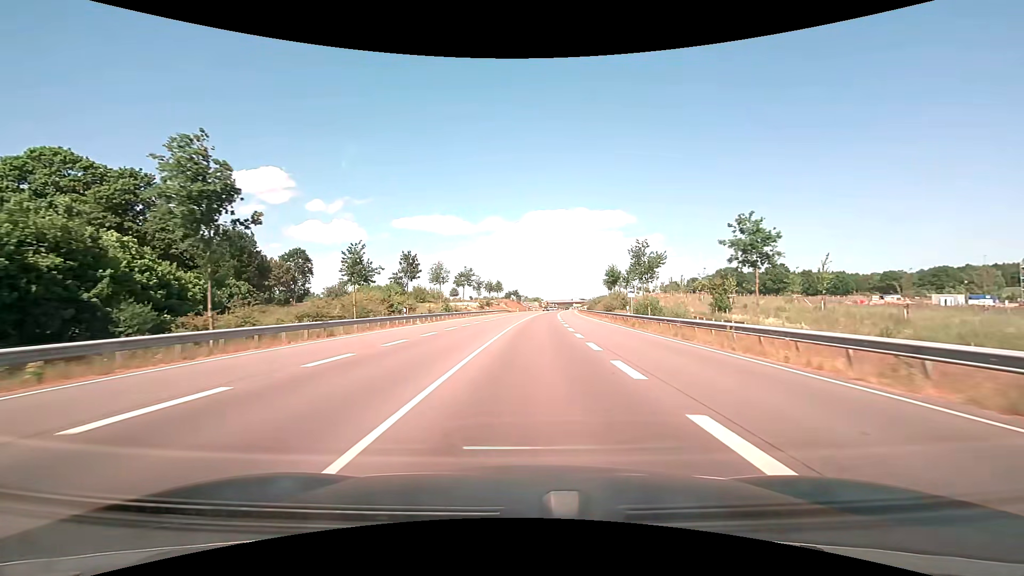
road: primary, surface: asphalt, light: Day
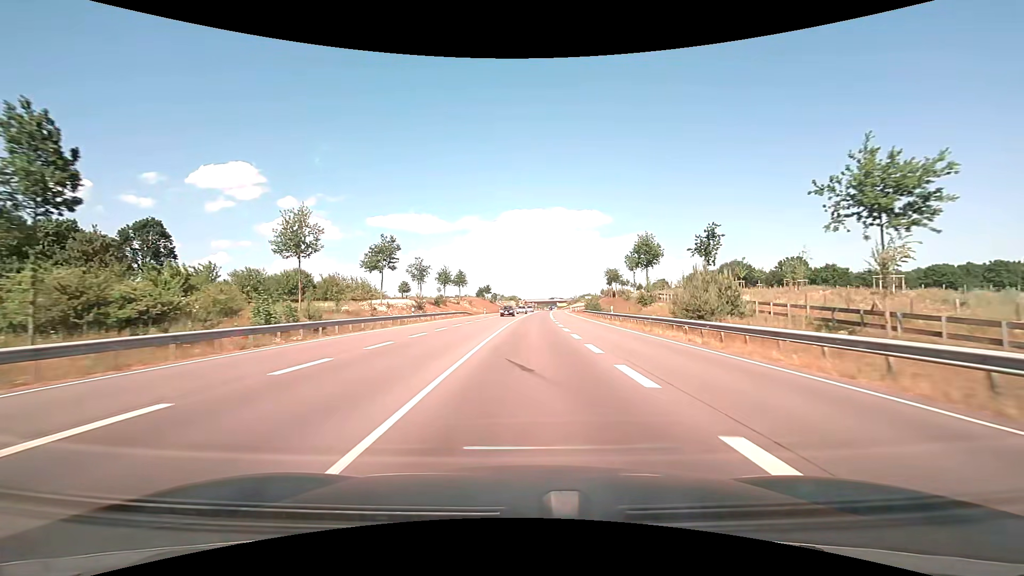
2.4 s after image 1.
(+1.0, +43.7) m; +2°
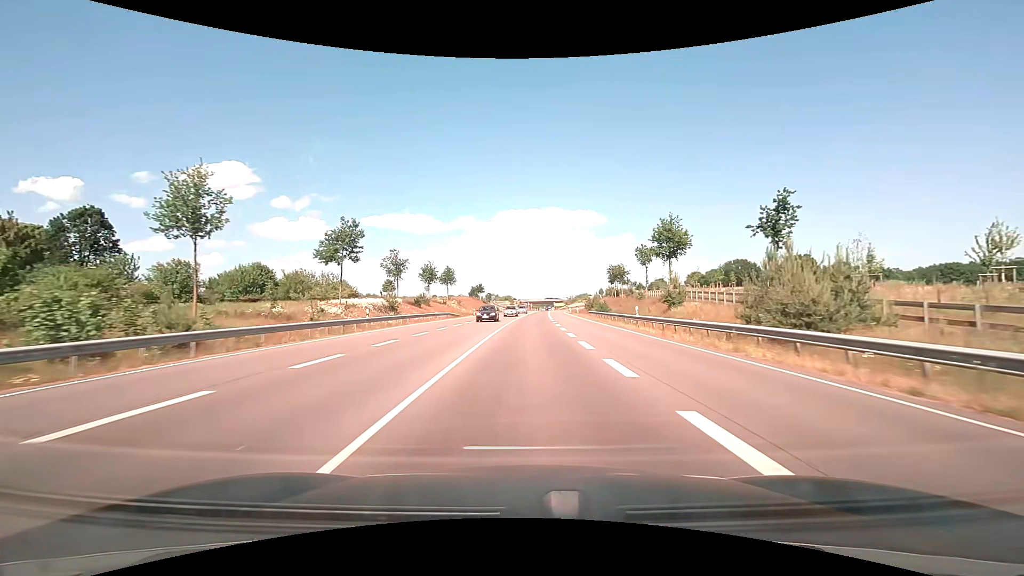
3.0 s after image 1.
(+0.1, +11.0) m; +1°
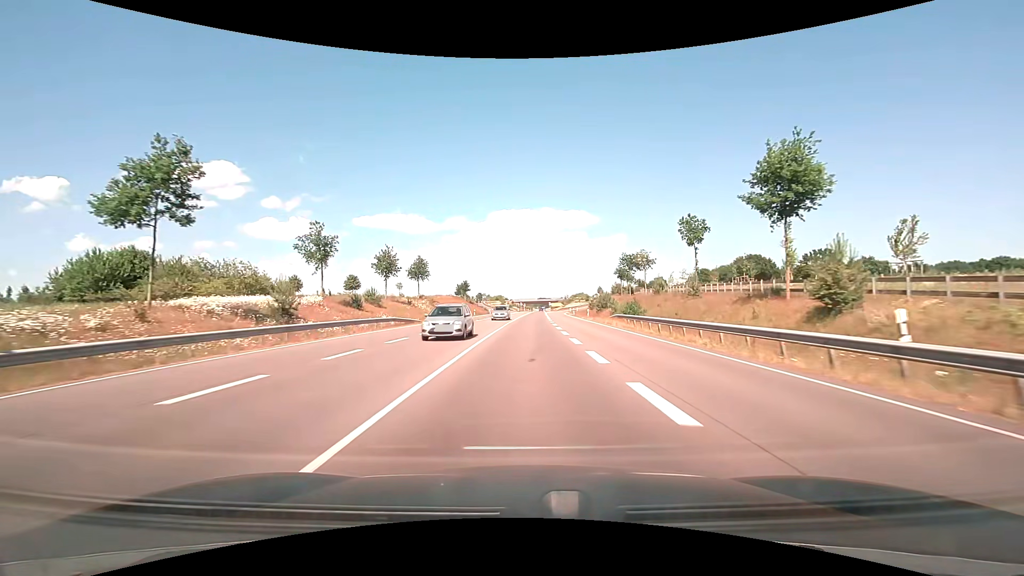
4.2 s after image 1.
(+0.2, +22.0) m; +1°
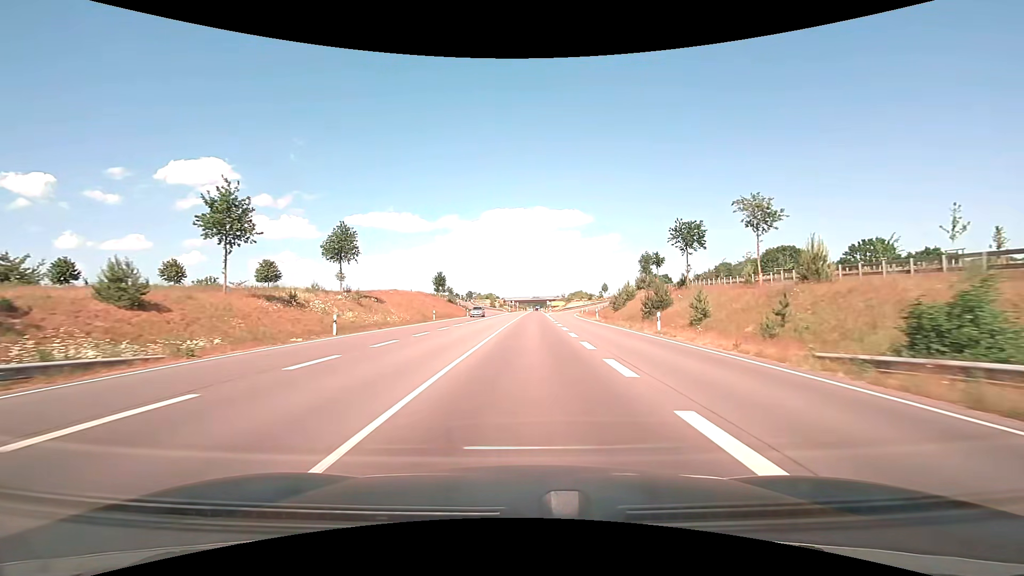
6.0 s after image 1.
(+0.1, +32.7) m; +1°
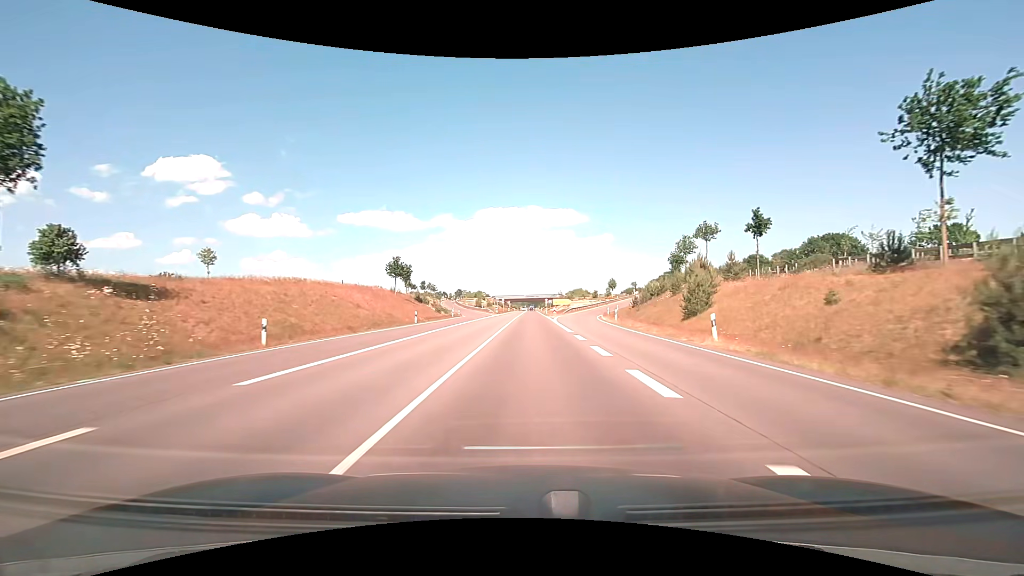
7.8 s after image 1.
(+0.2, +32.4) m; +1°
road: trunk
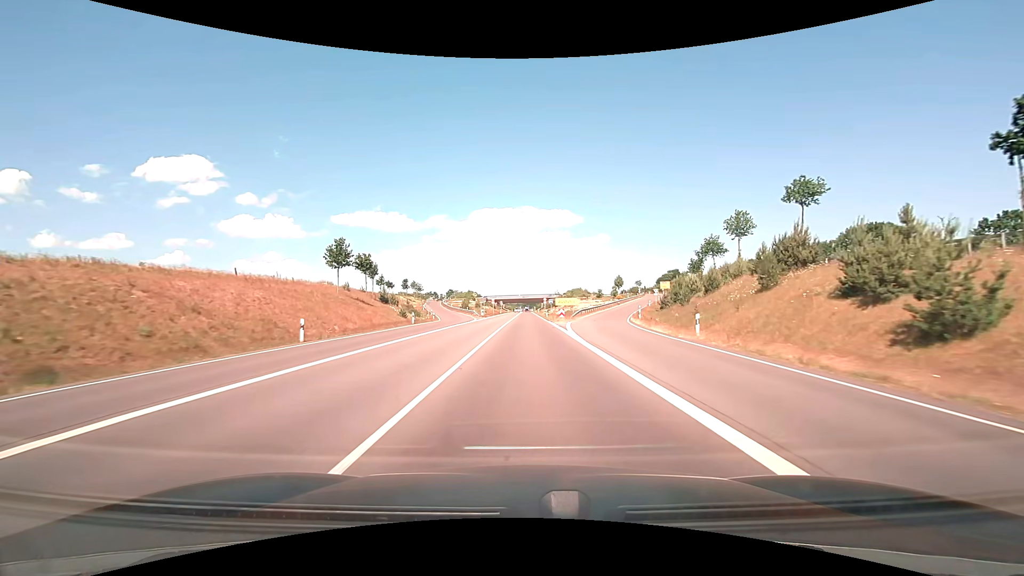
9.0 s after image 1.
(+0.1, +21.4) m; +1°
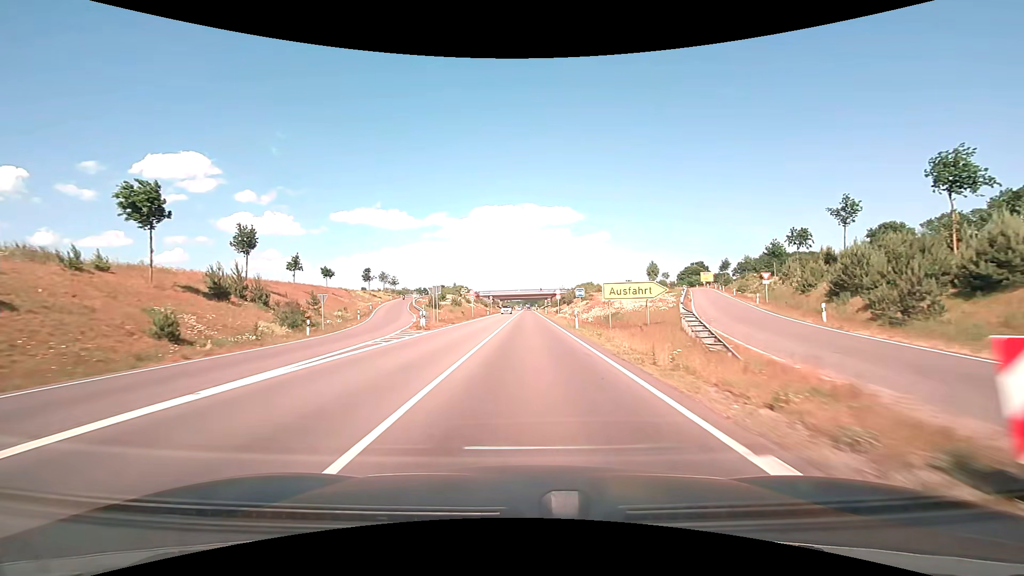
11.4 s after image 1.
(0.0, +42.6) m; 0°
(0, +10) (0, +20) (0, +30) (0, +40) (0, +50) (0, +60) (0, +70) (0, +80) (0, +90) (0, +100) m
